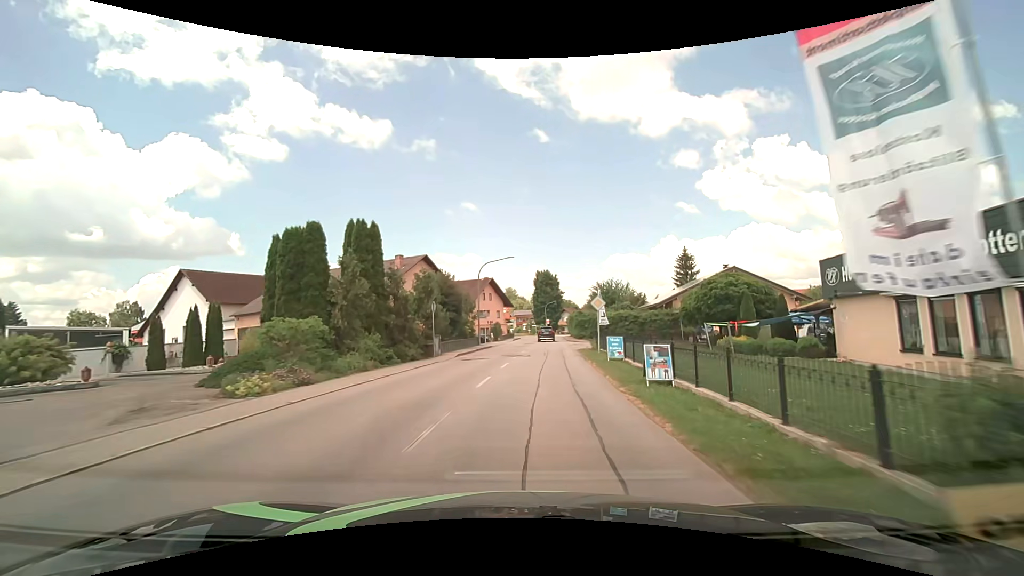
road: secondary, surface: asphalt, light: Day
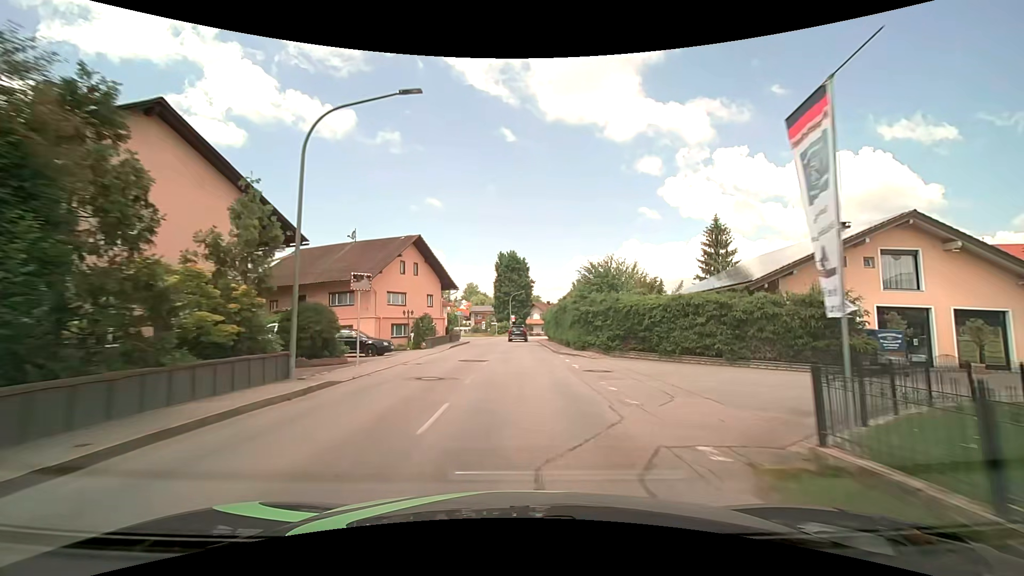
(+1.2, +28.7) m; +5°
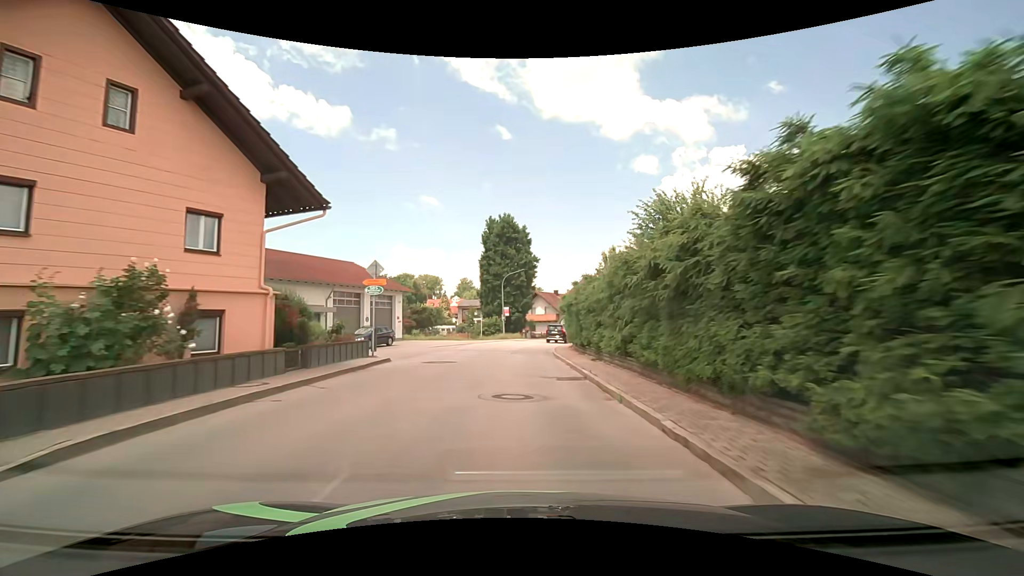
(-0.1, +28.3) m; 0°
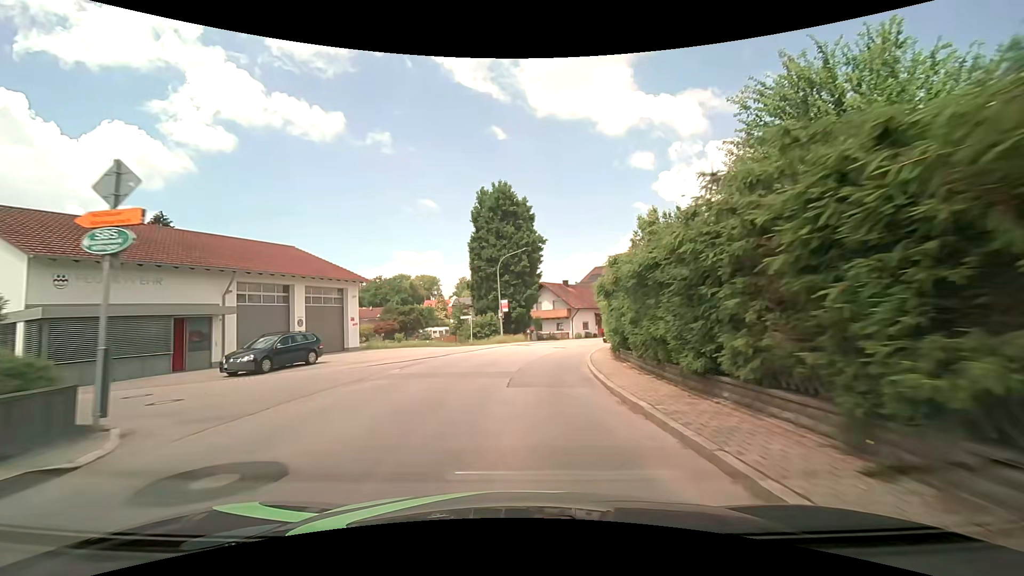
(0.0, +13.8) m; -1°
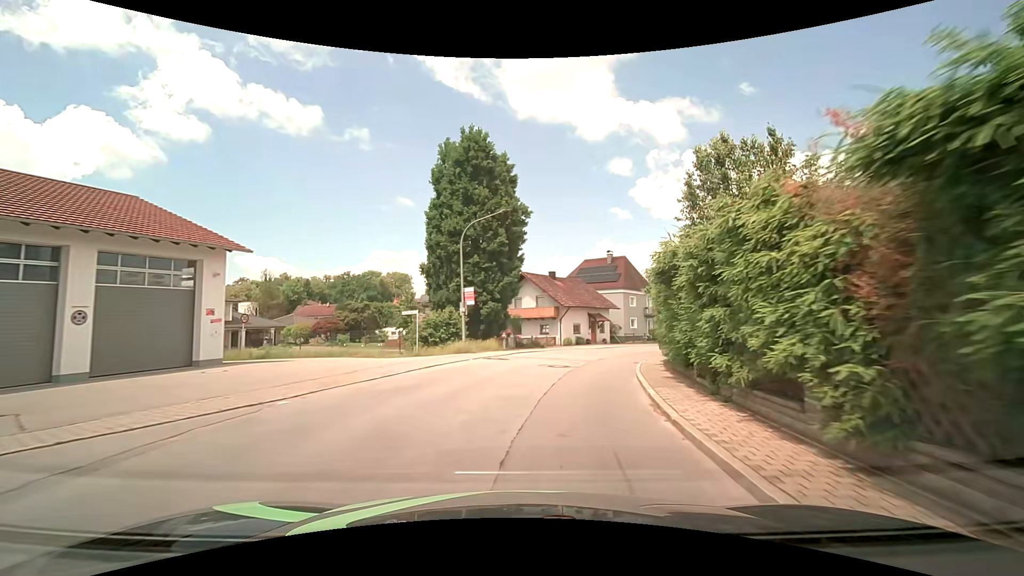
(+0.3, +13.3) m; +4°
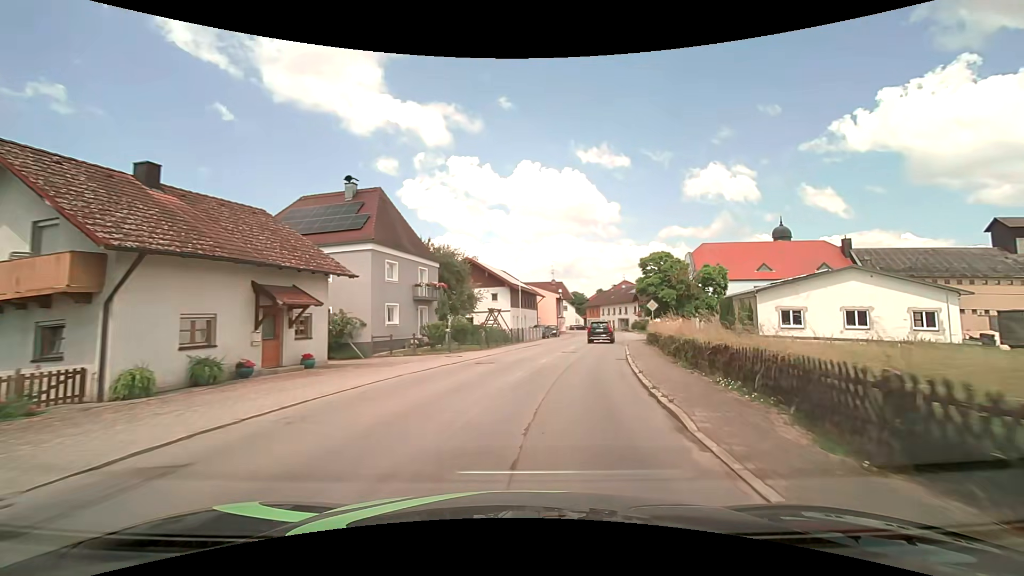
(+6.8, +31.3) m; +26°
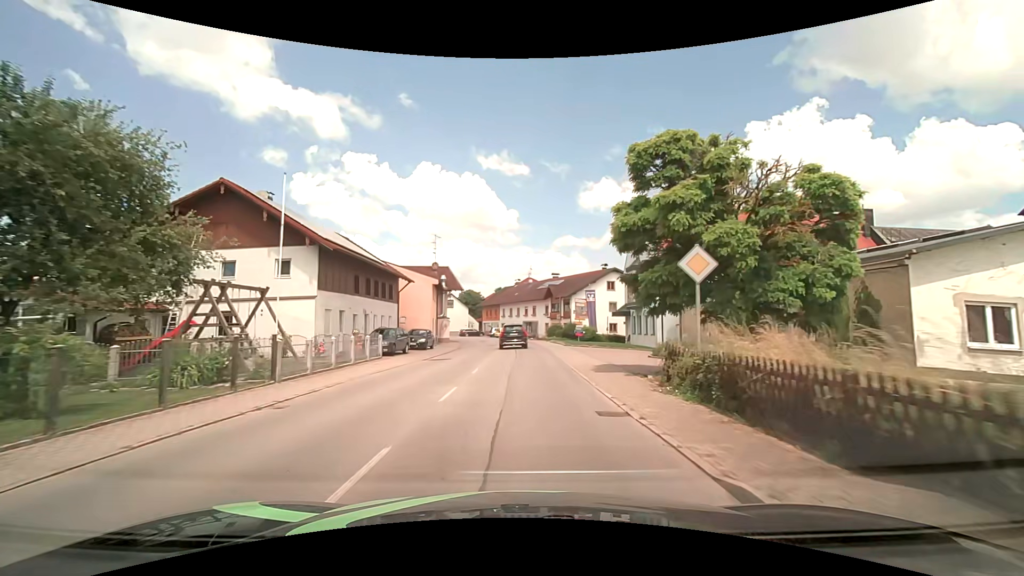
(+3.6, +26.9) m; +12°
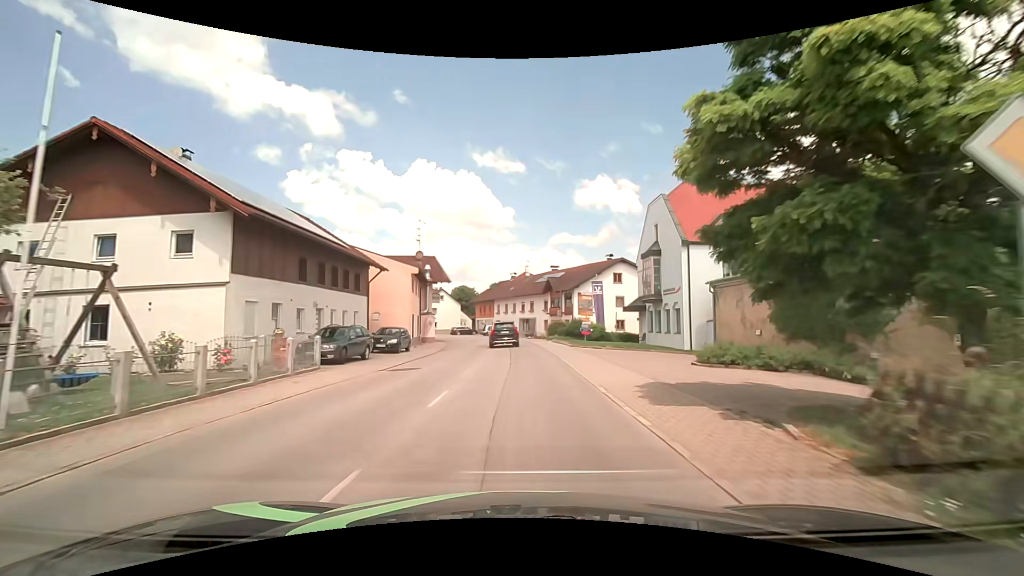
(0.0, +7.0) m; +1°
